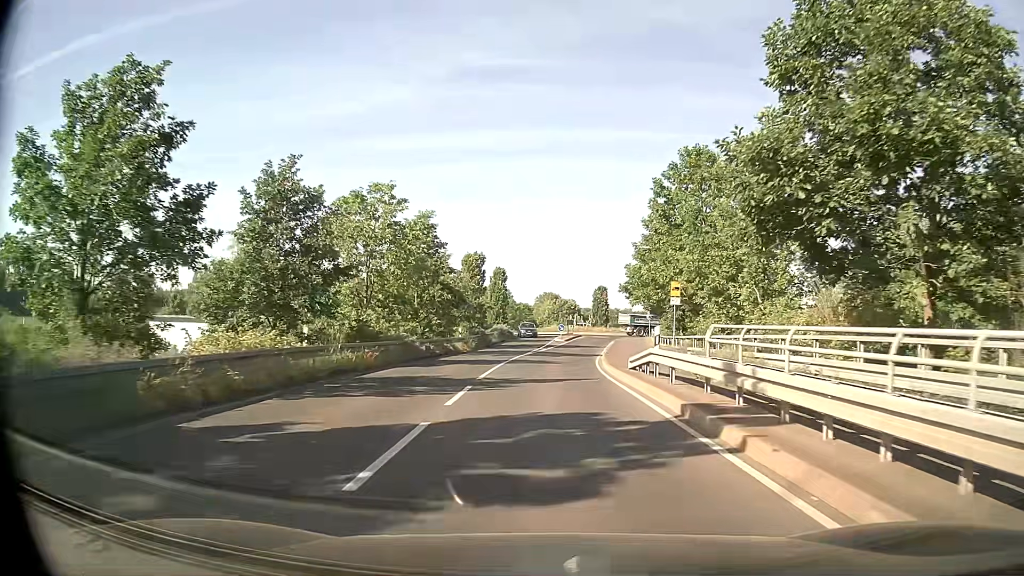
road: tertiary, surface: asphalt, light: Day
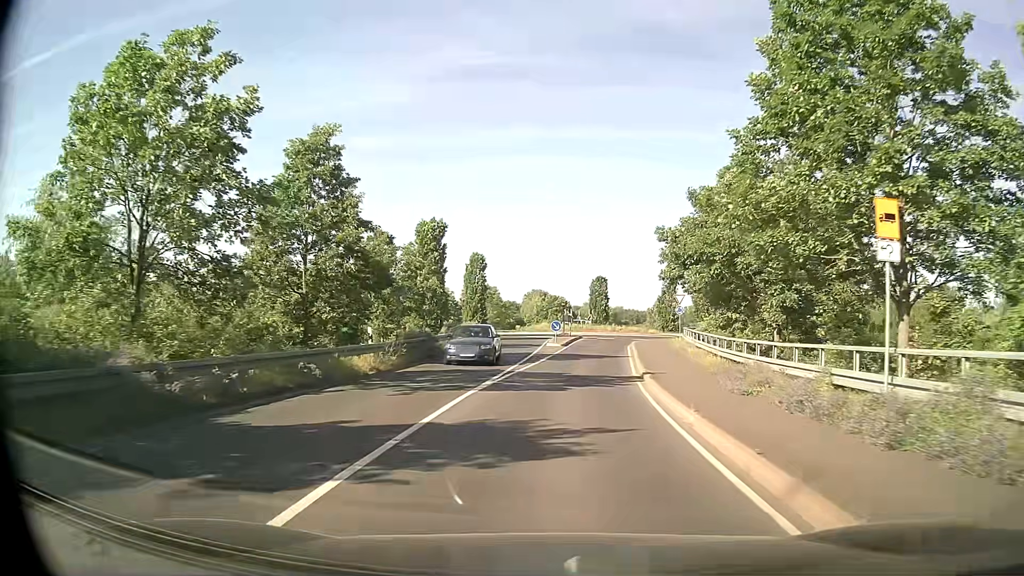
(+0.1, +19.3) m; +1°
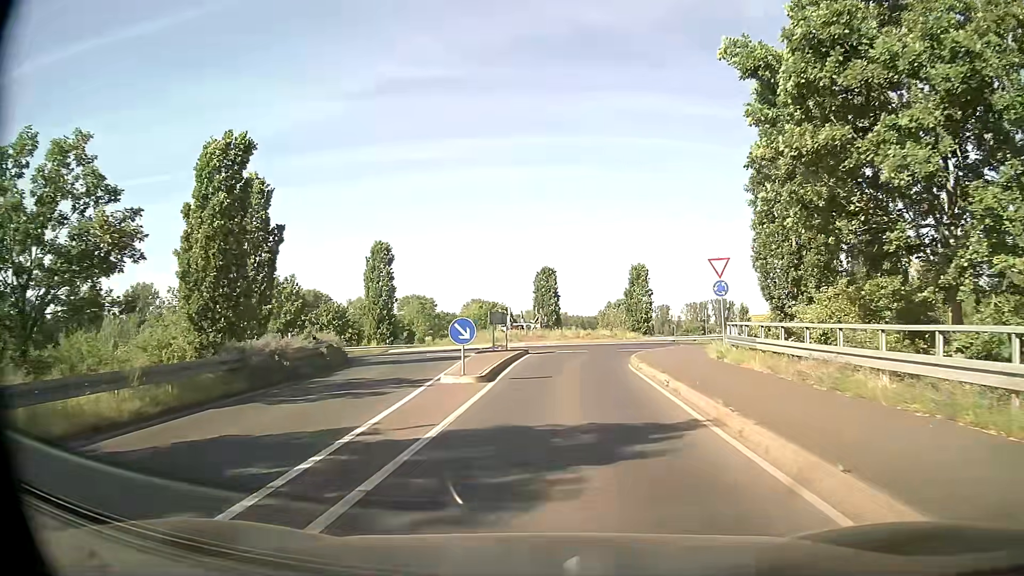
(+1.0, +23.3) m; +4°
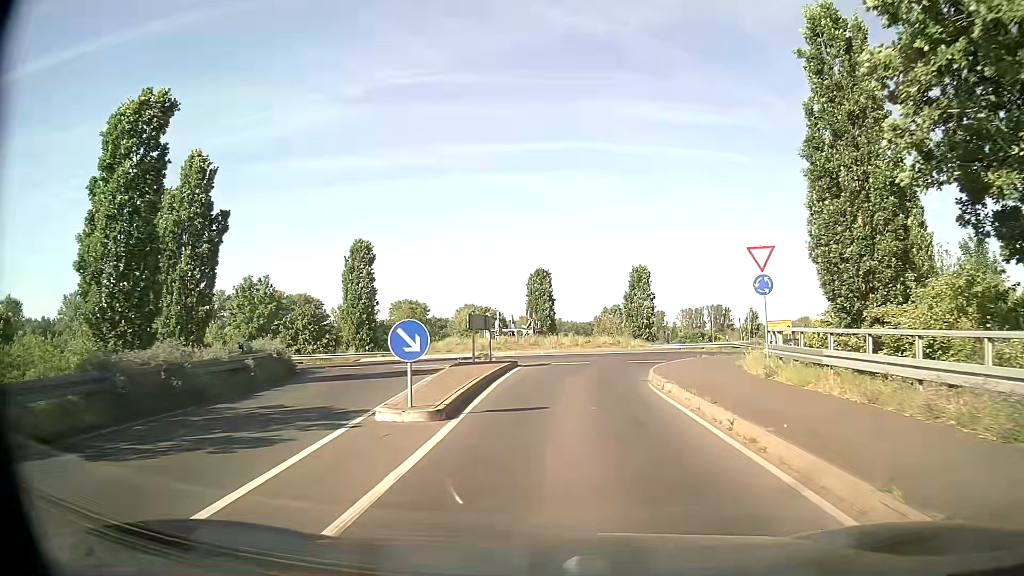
(0.0, +5.2) m; +1°
